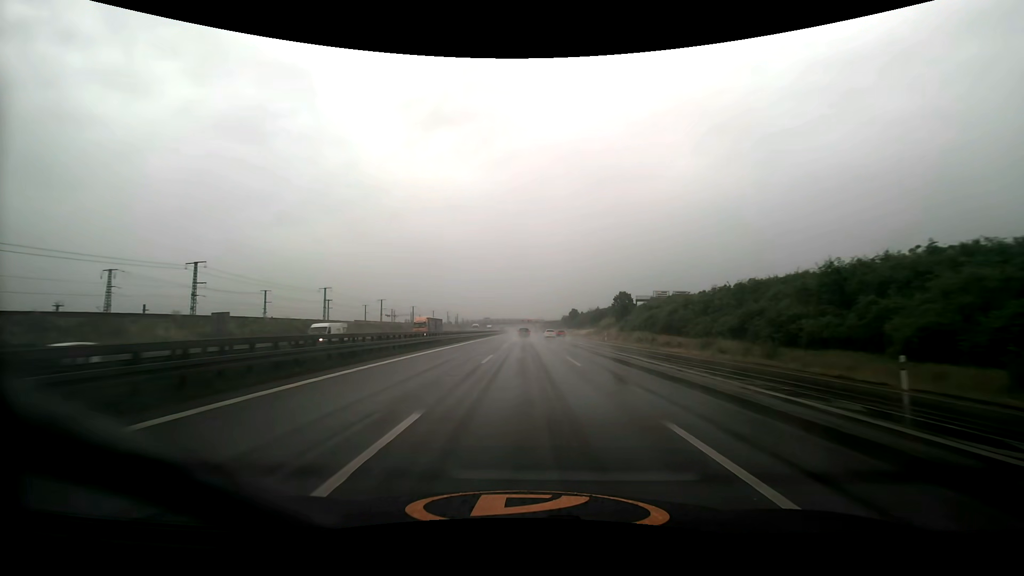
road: motorway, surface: asphalt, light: Day
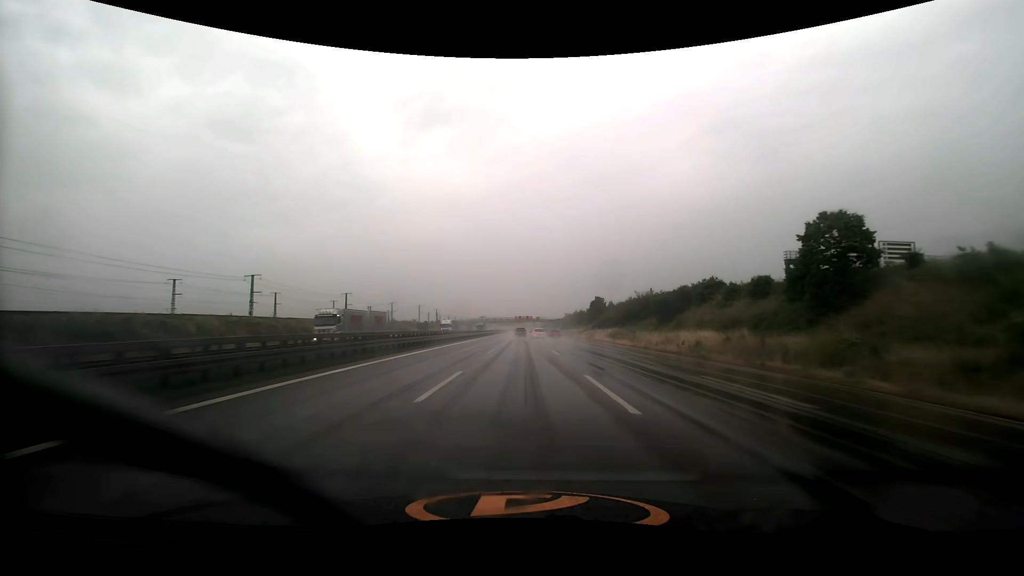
(+0.1, +83.2) m; 0°
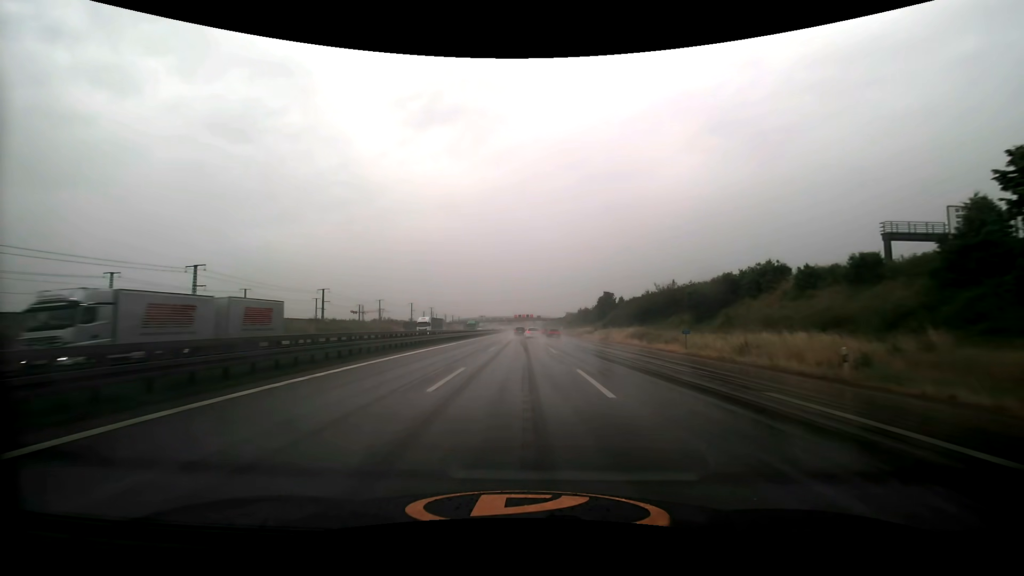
(0.0, +16.4) m; 0°
(0, +10) (0, +20) (0, +30) (0, +40) (0, +50) (0, +60) (0, +70) (0, +80) (0, +90) (0, +100) m
